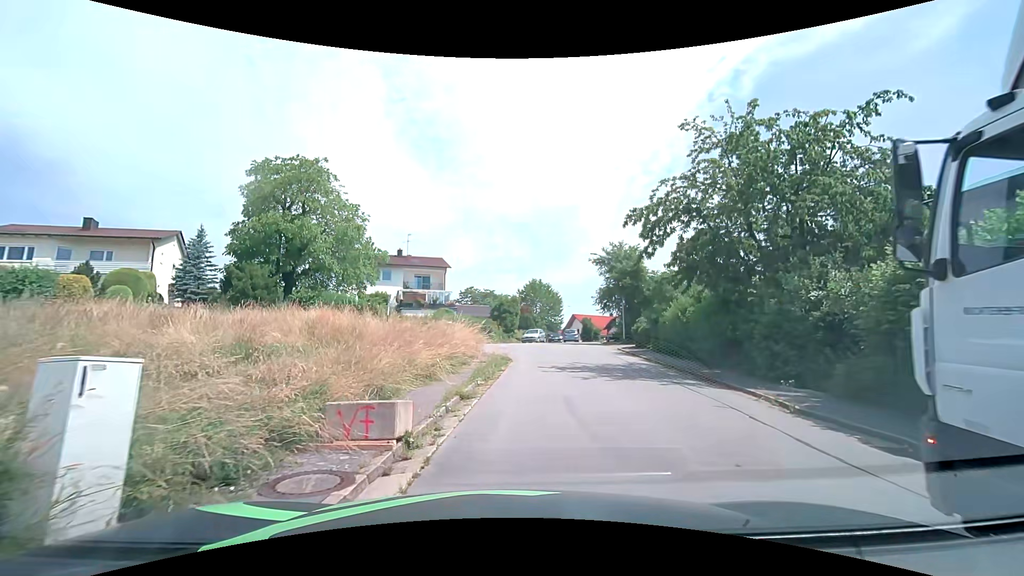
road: residential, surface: asphalt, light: Day
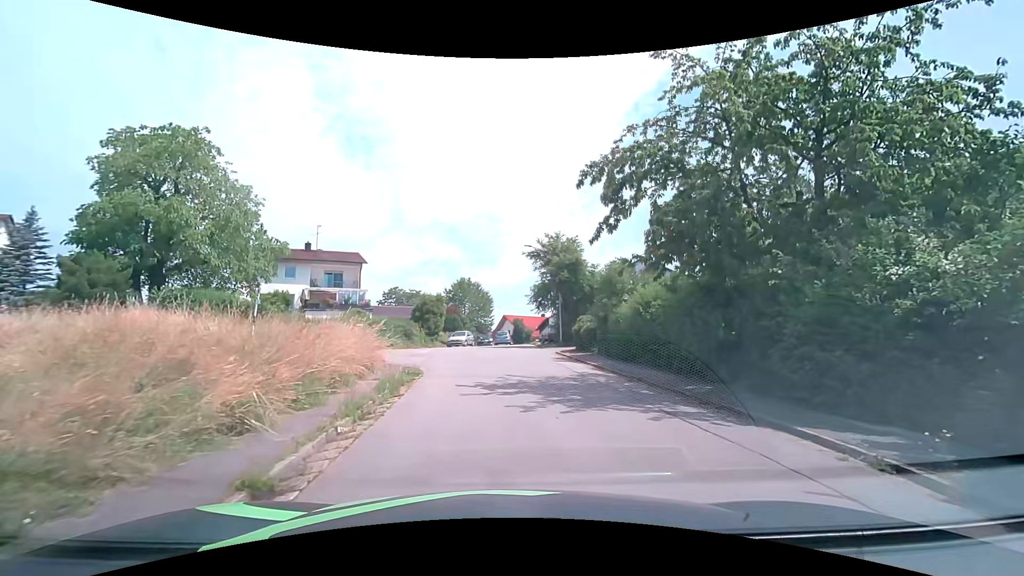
(+0.4, +5.3) m; +9°
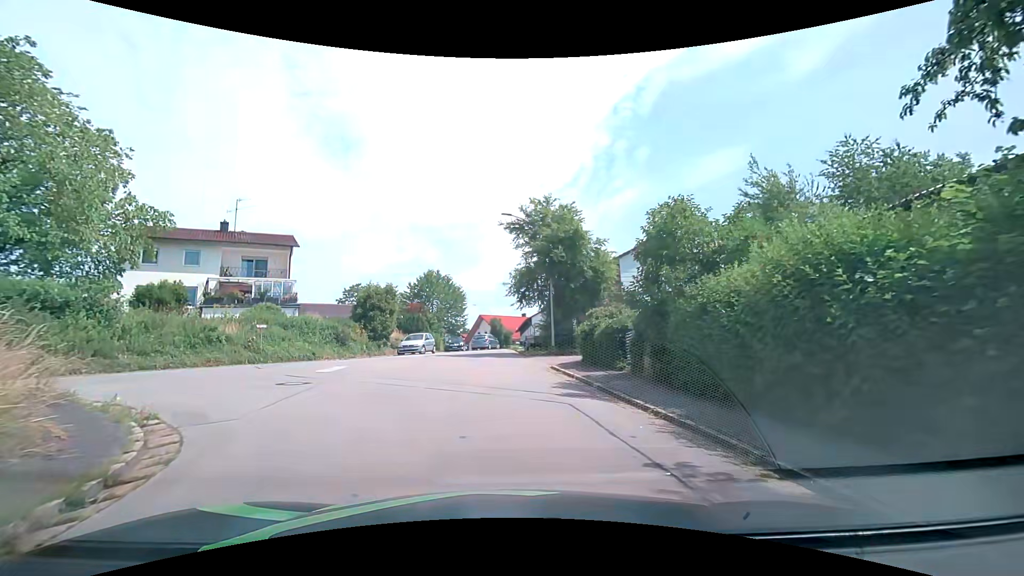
(+0.3, +10.9) m; +1°
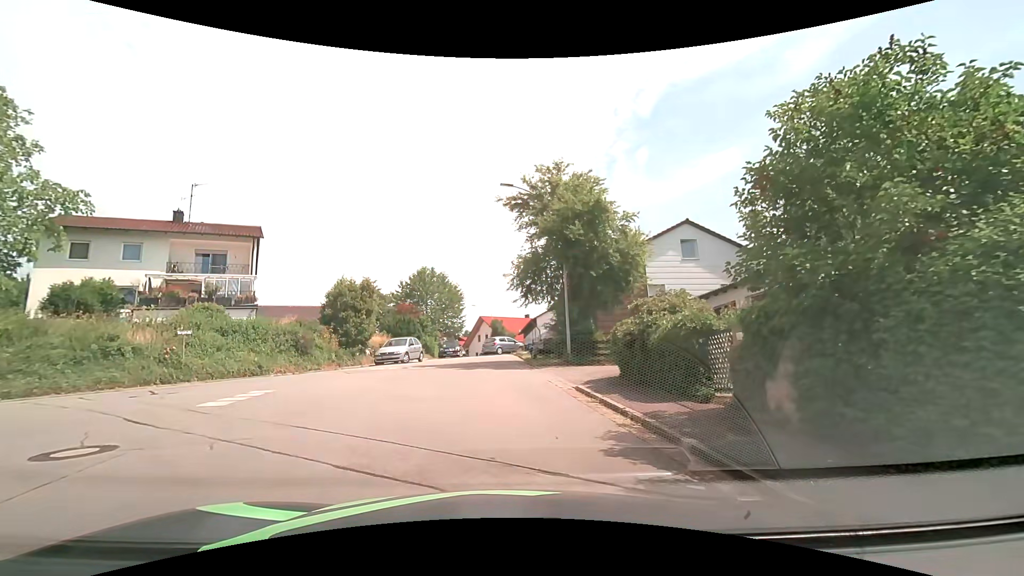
(+0.2, +6.0) m; +2°
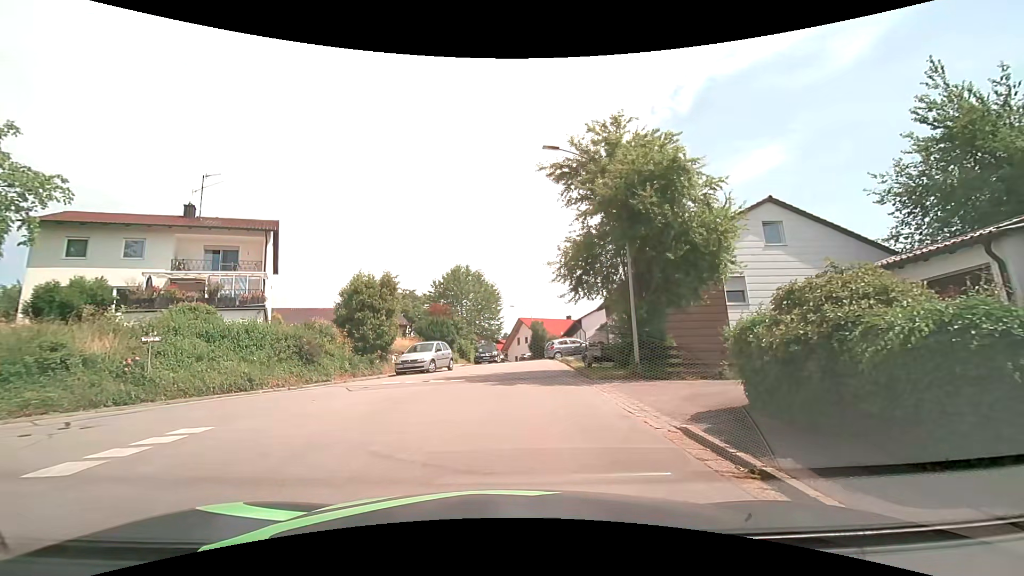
(-0.2, +4.6) m; -4°
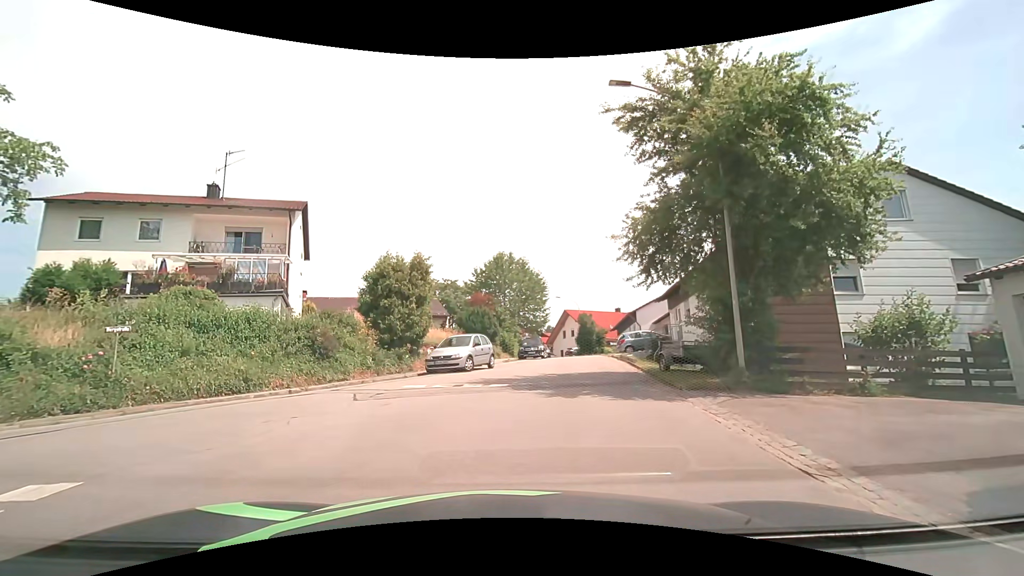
(-0.2, +3.8) m; -6°
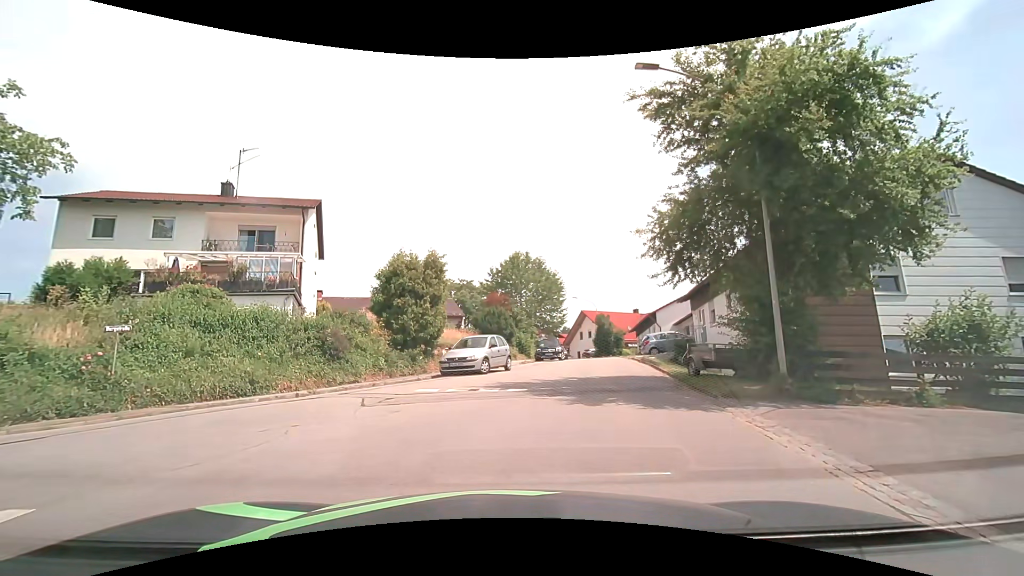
(0.0, +0.8) m; 0°
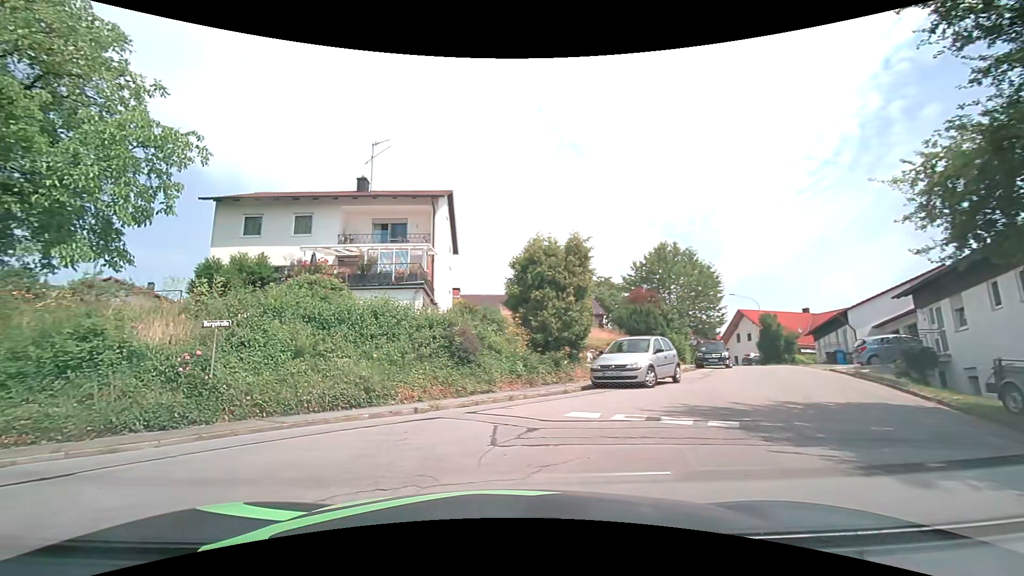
(-0.4, +3.8) m; -15°
